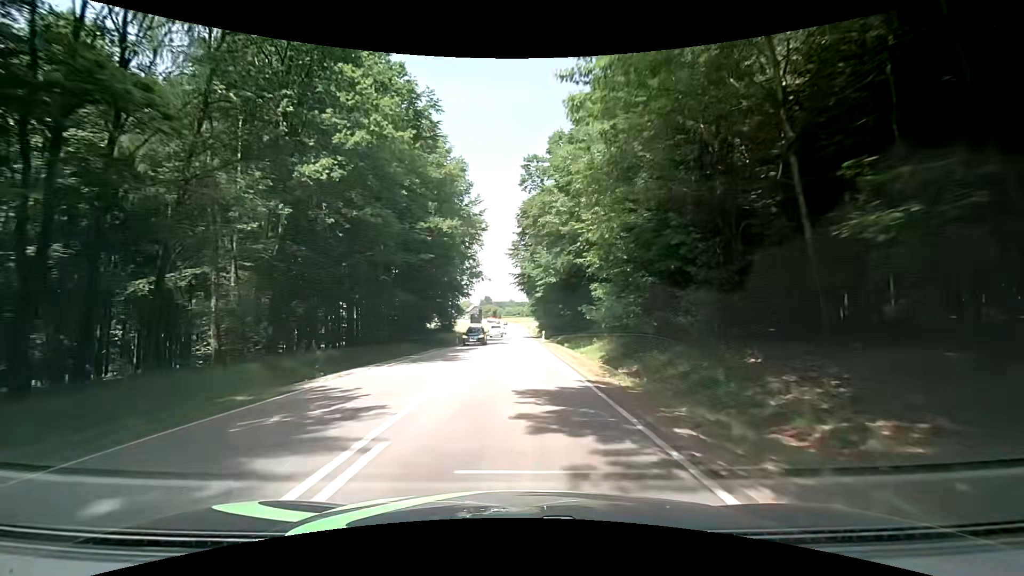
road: secondary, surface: asphalt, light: Day
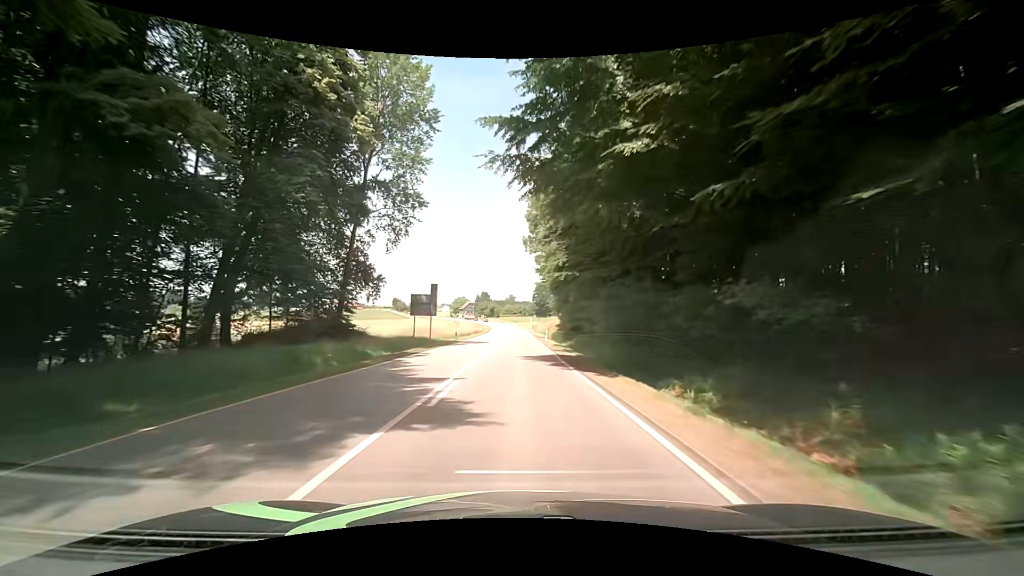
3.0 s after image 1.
(-0.4, +53.2) m; 0°
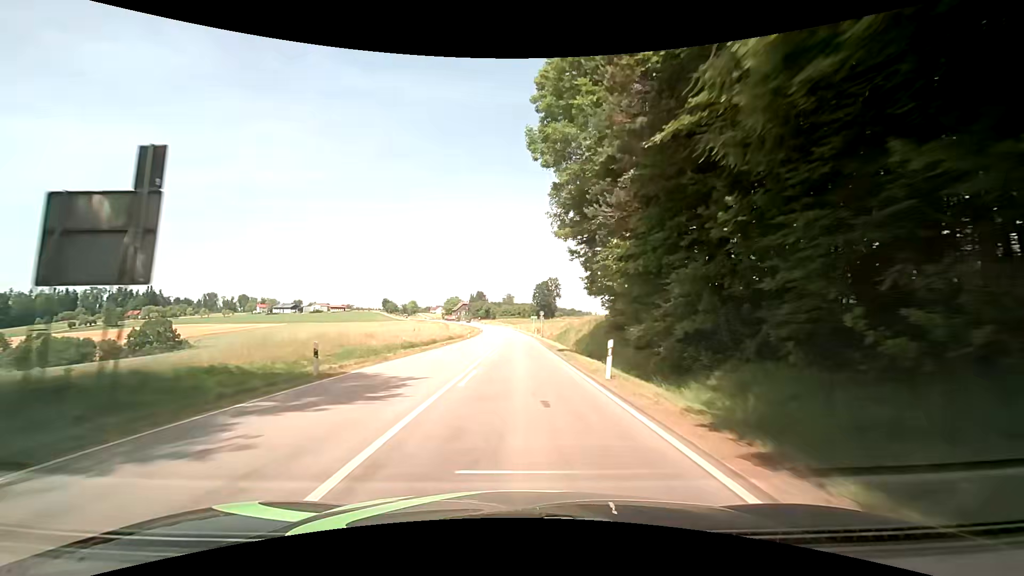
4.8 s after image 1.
(-0.5, +32.6) m; -1°
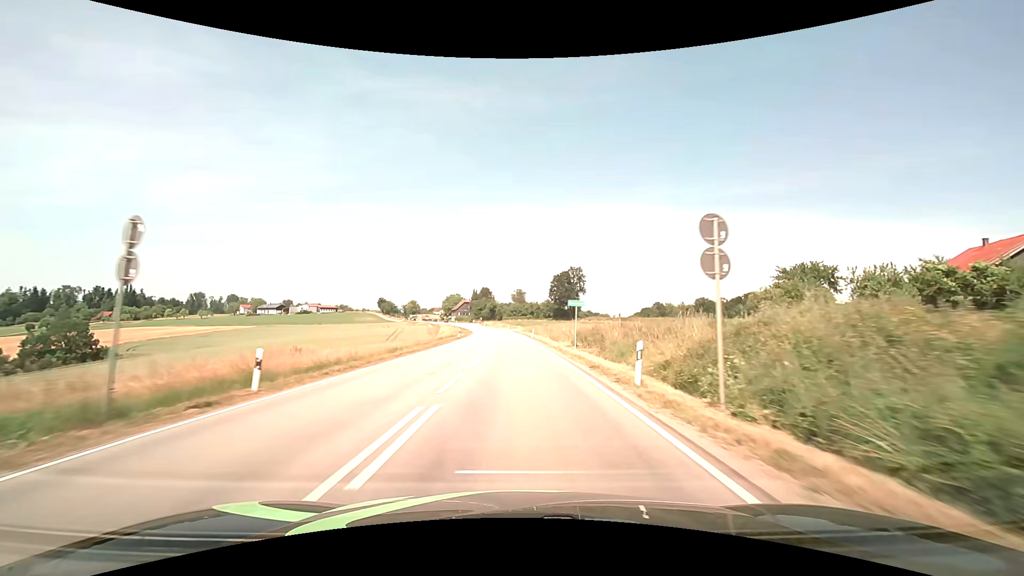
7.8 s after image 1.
(+0.5, +55.3) m; -1°
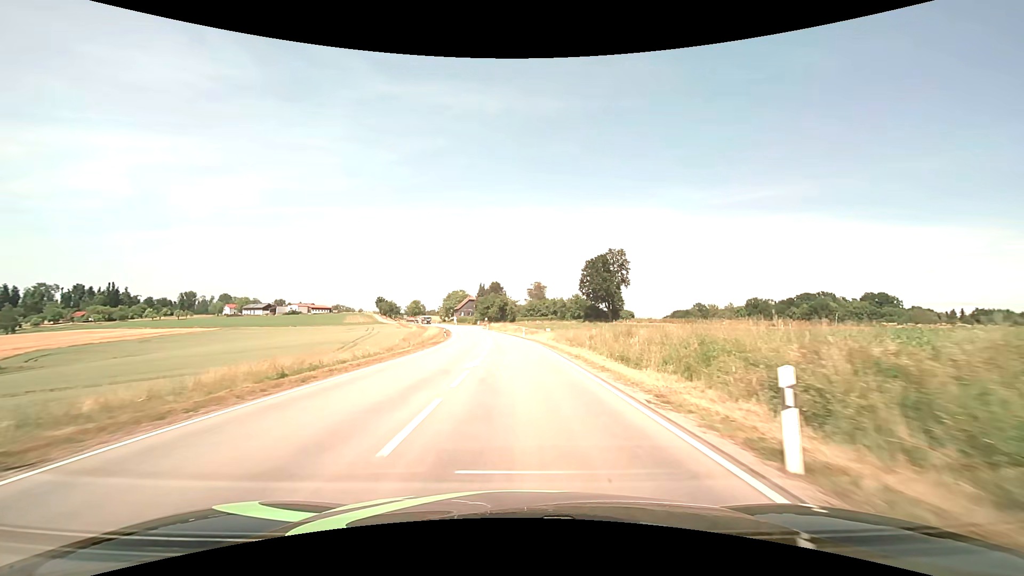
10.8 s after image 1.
(-0.9, +53.0) m; -2°
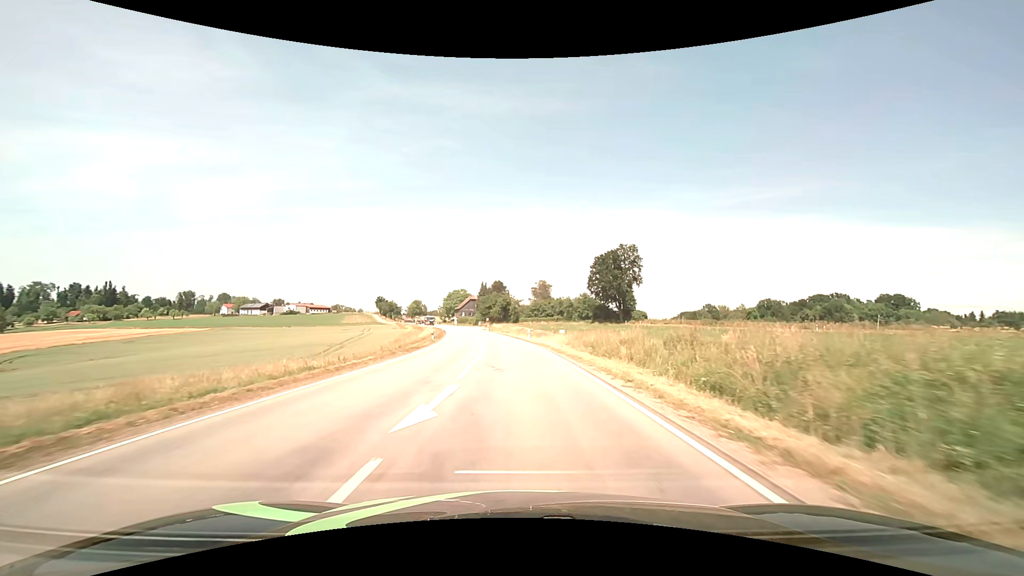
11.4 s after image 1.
(0.0, +10.2) m; 0°
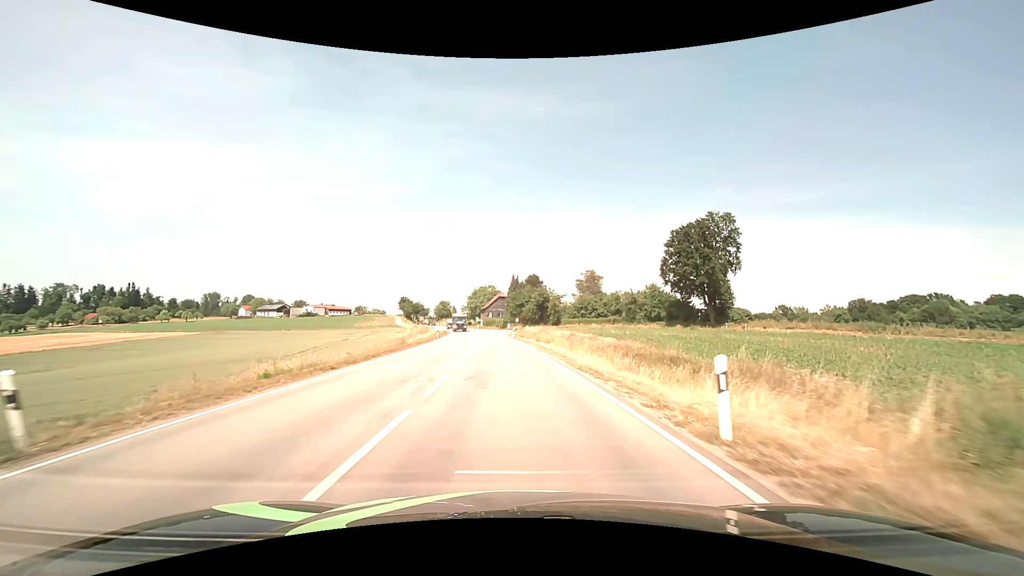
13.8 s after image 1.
(-0.9, +39.0) m; -4°
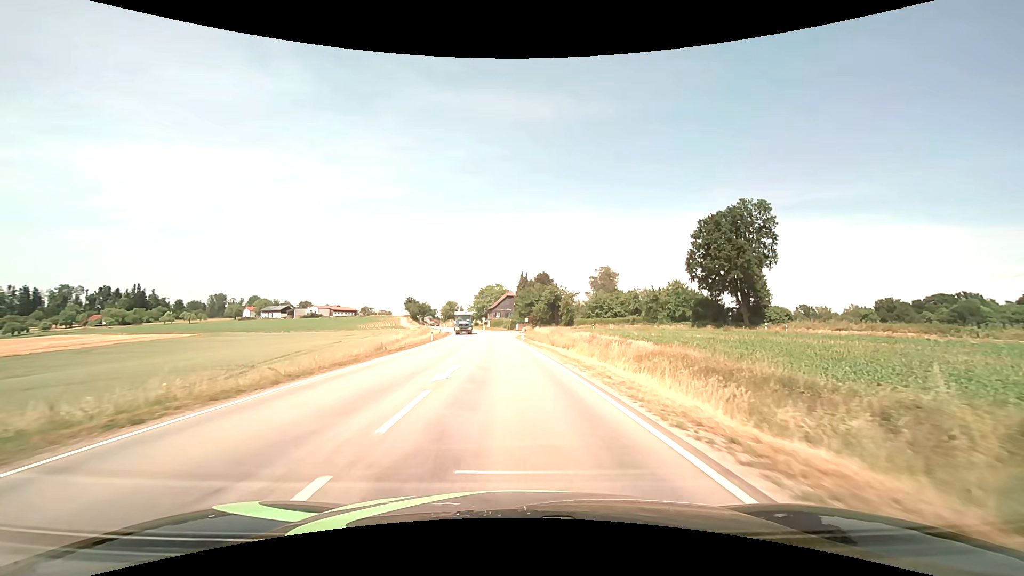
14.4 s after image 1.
(-0.1, +9.3) m; -1°
(0, +10) (0, +20) (-1, +30) (-2, +40) (-2, +50) (-3, +60) (-5, +70) (-5, +80) (-5, +90) (-1, +99) m
